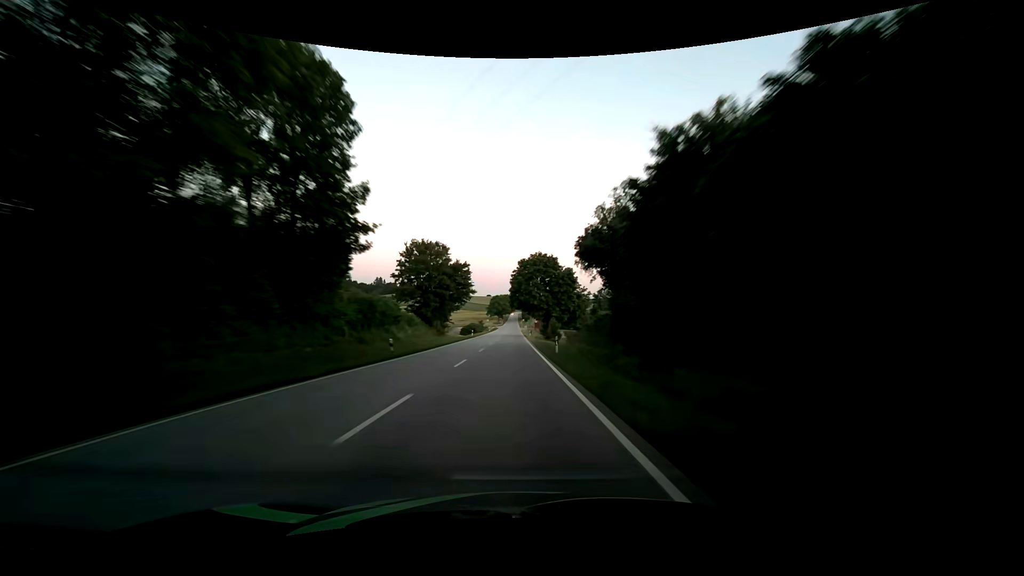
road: secondary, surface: asphalt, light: Sunrise
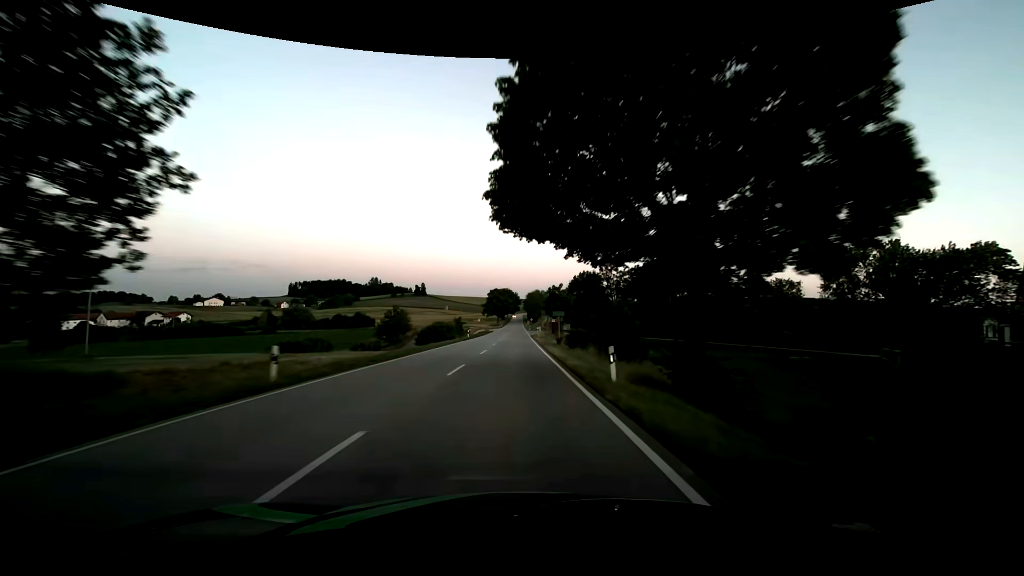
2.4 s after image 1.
(-0.6, +63.3) m; 0°
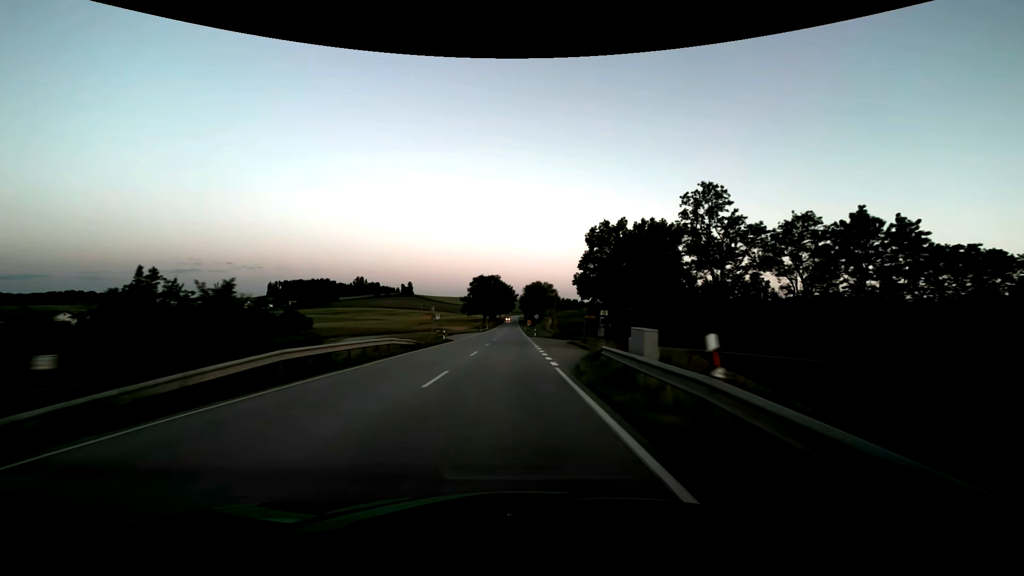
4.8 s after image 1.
(0.0, +63.1) m; 0°
(0, +10) (0, +20) (0, +30) (0, +40) (0, +50) (0, +60) (0, +70) (0, +80) (0, +90) (0, +100) m
